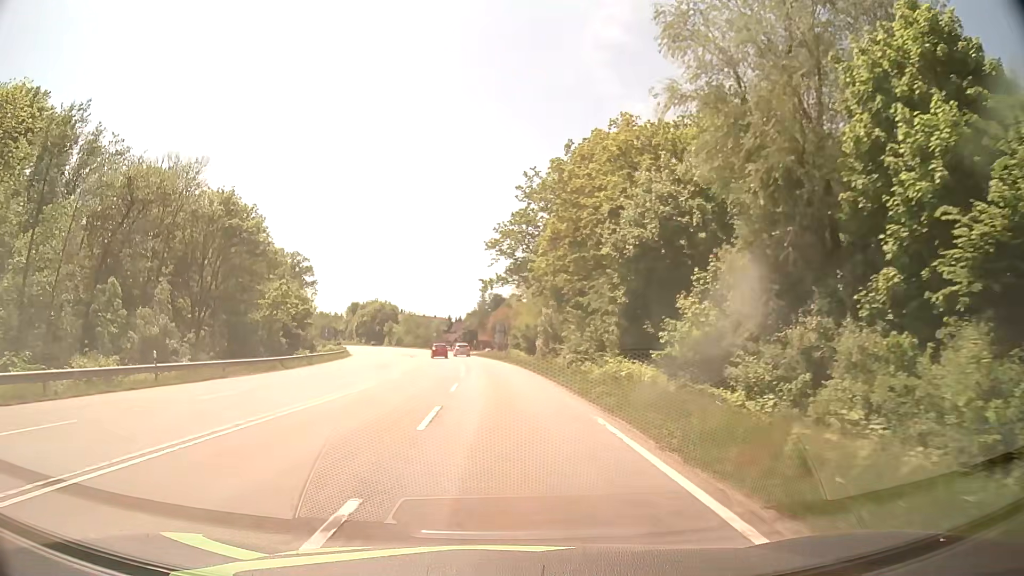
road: secondary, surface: asphalt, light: Day
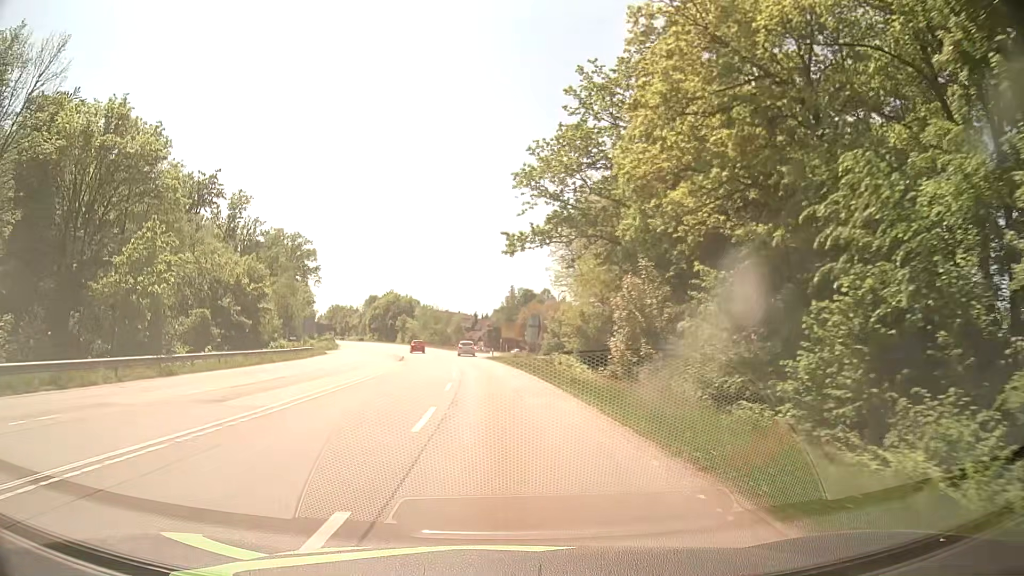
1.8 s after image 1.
(-0.7, +27.3) m; -3°
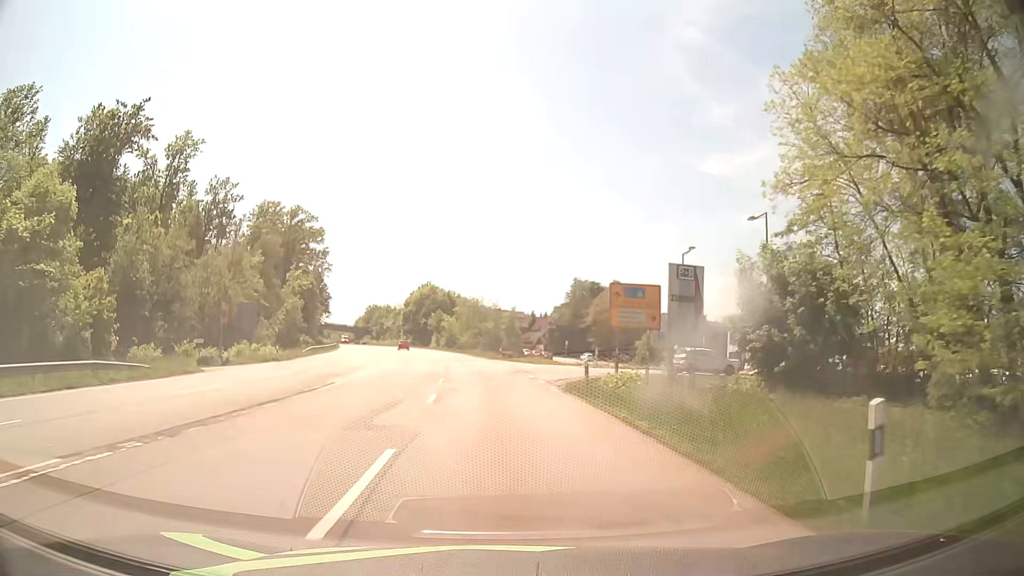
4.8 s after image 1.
(-1.6, +42.0) m; -4°
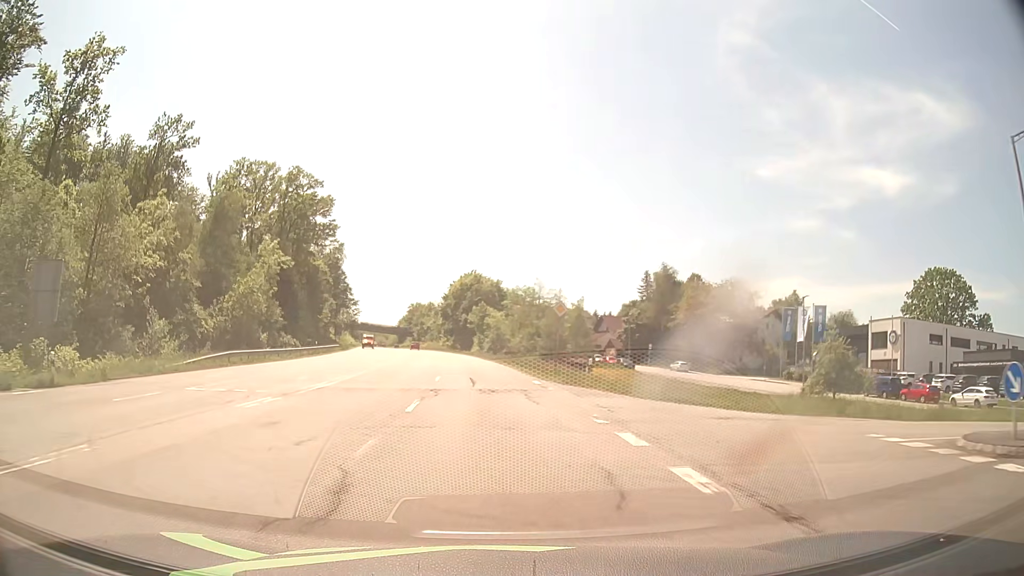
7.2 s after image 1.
(-1.8, +33.5) m; -6°
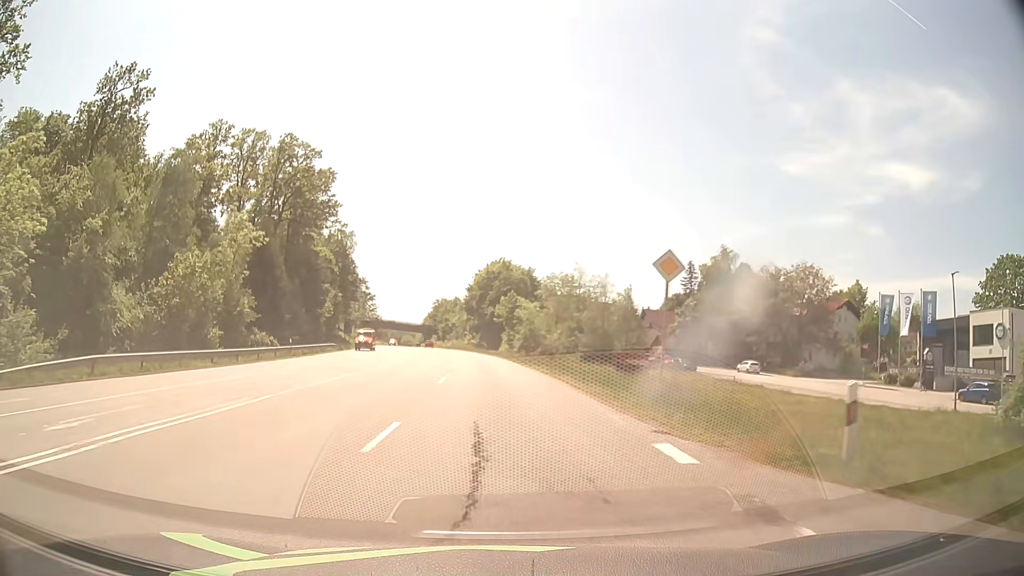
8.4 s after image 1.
(-0.4, +17.1) m; -2°
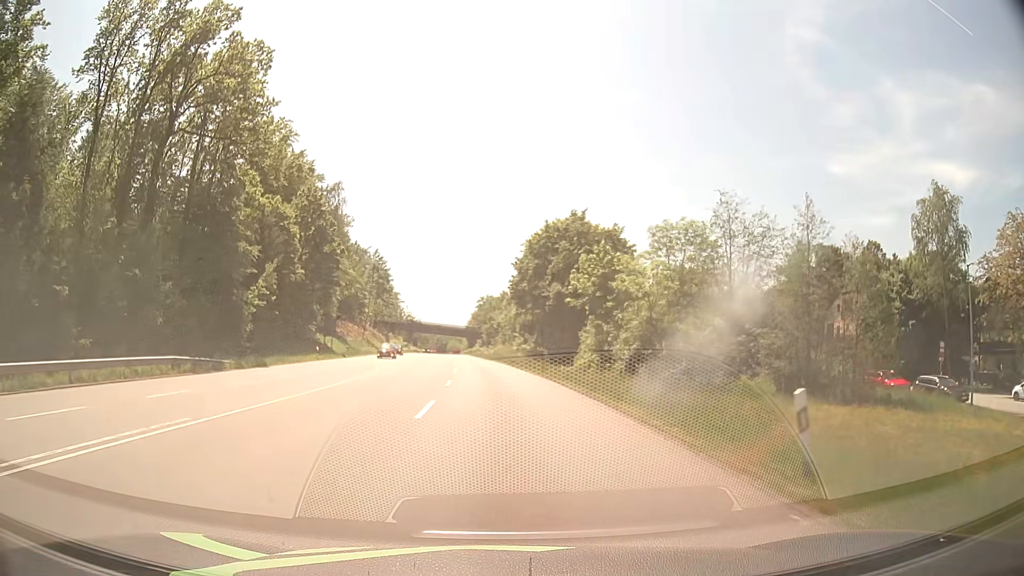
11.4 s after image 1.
(-1.9, +43.9) m; -5°
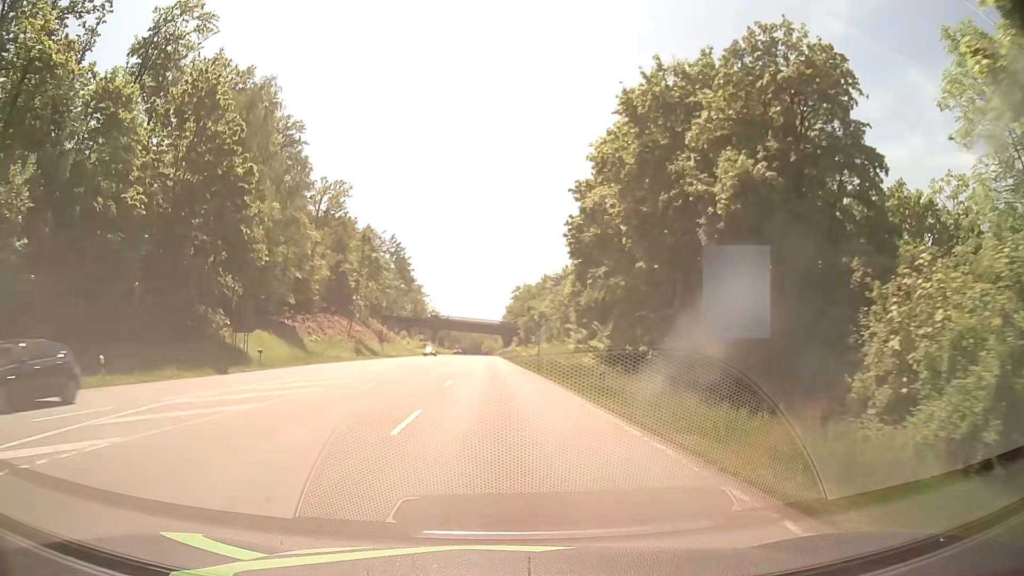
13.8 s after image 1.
(-1.0, +36.0) m; -3°
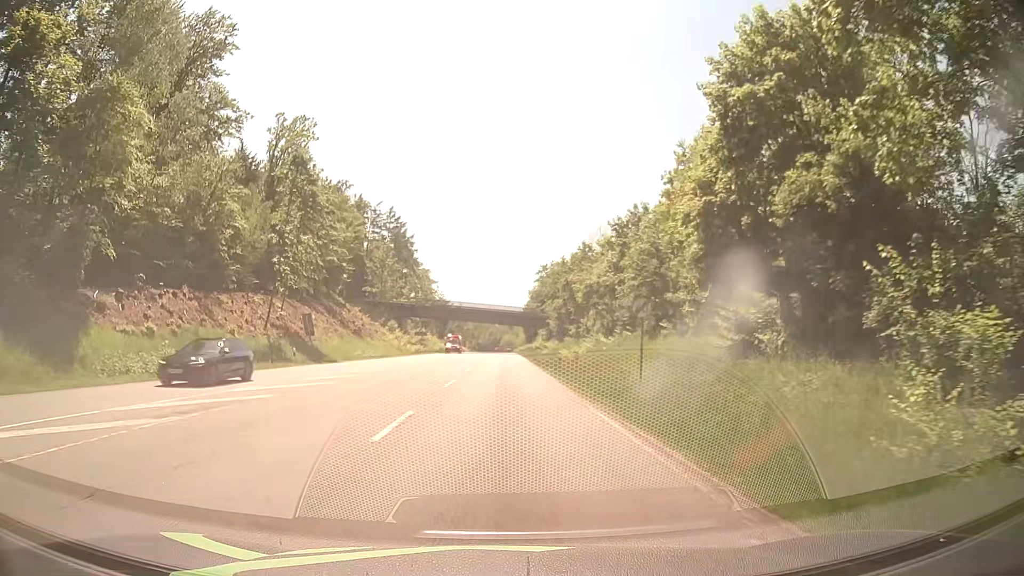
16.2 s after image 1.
(-0.6, +36.4) m; -1°
(0, +10) (0, +20) (0, +30) (0, +40) (0, +50) (0, +60) (-1, +70) (-1, +80) (-1, +90) (-1, +100) m
